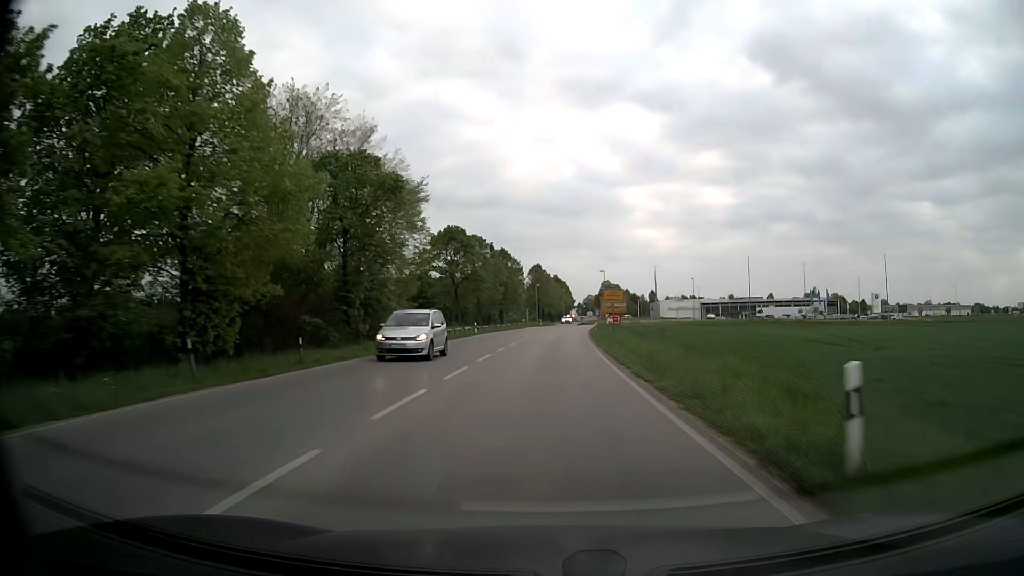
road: secondary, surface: asphalt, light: Day
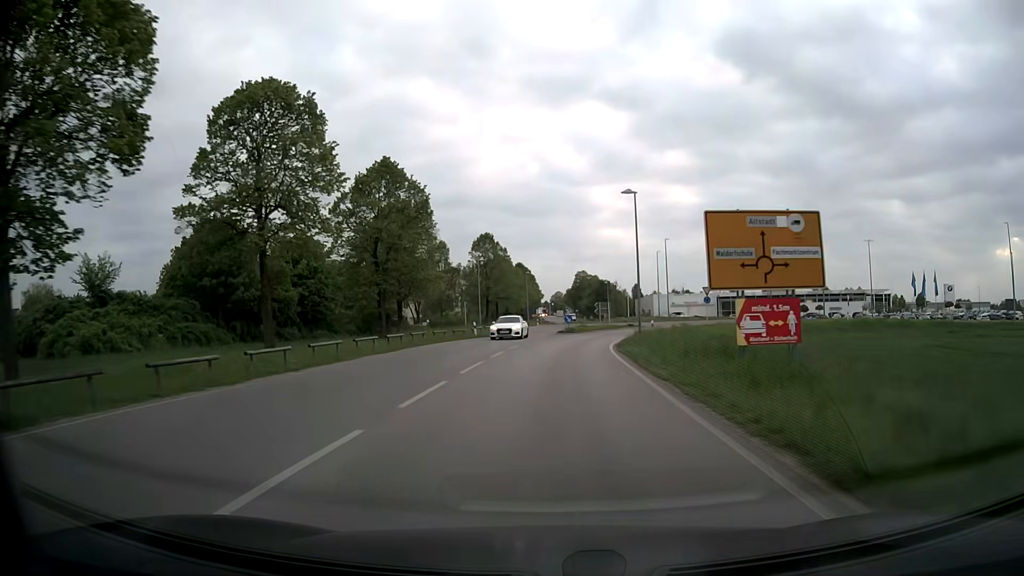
(+1.5, +58.2) m; +3°
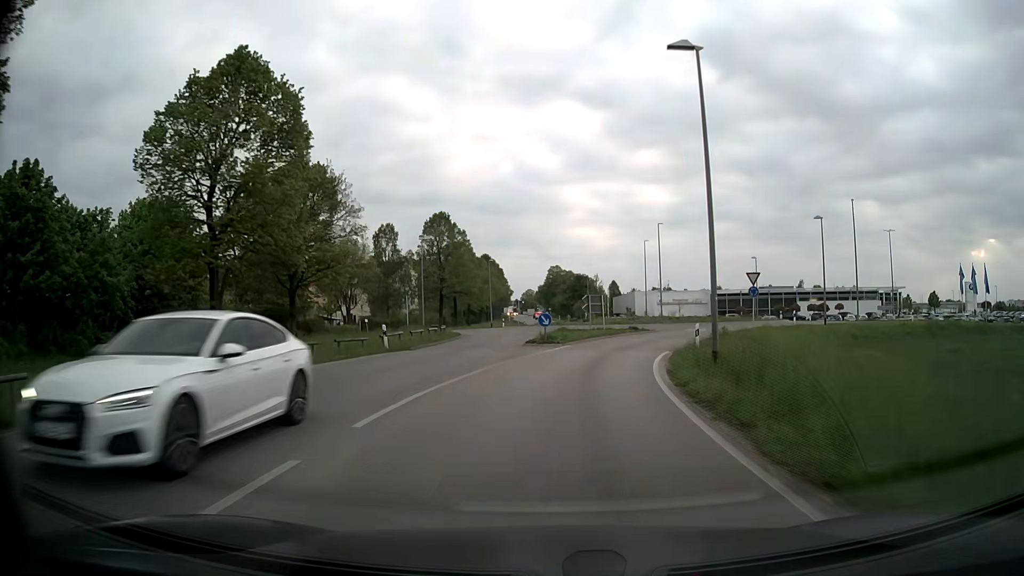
(+0.3, +19.4) m; +2°
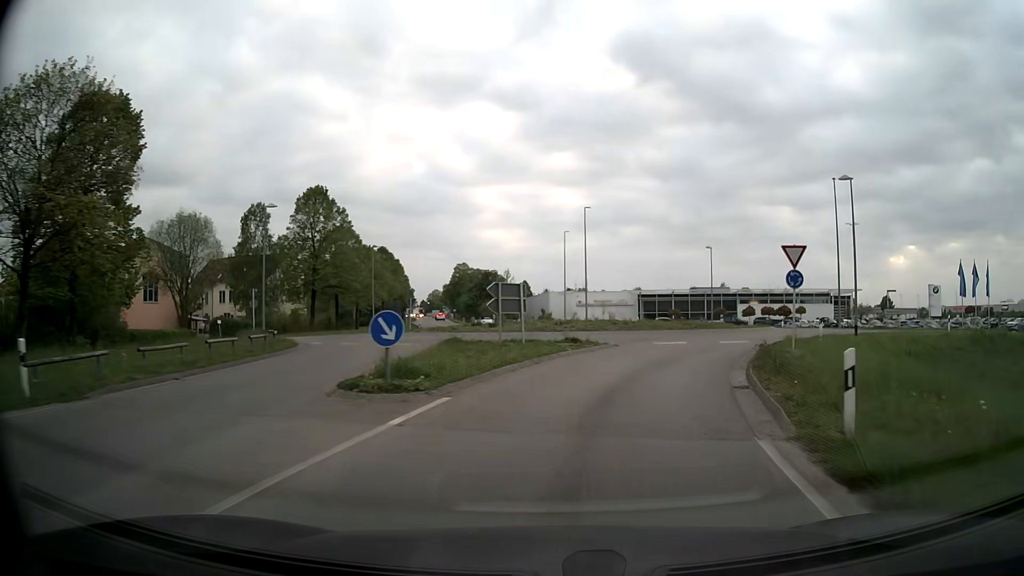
(+0.8, +17.0) m; +7°
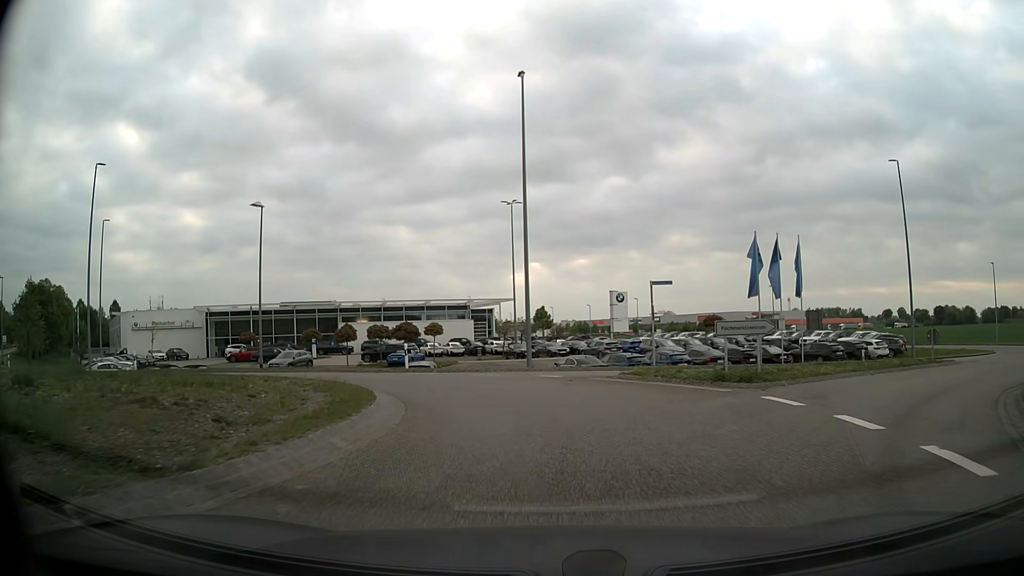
(+10.5, +31.4) m; +34°
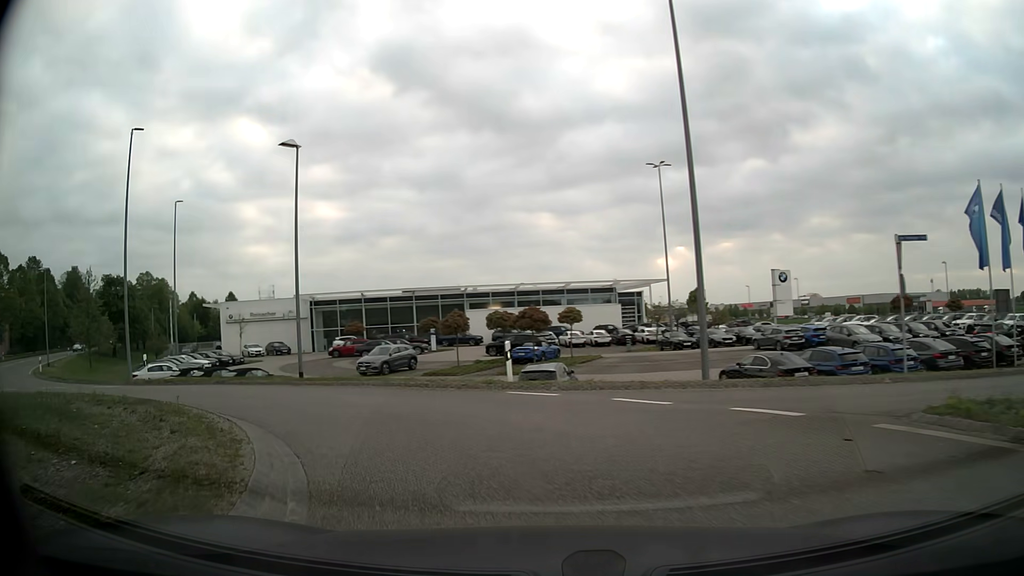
(-0.6, +10.6) m; -11°
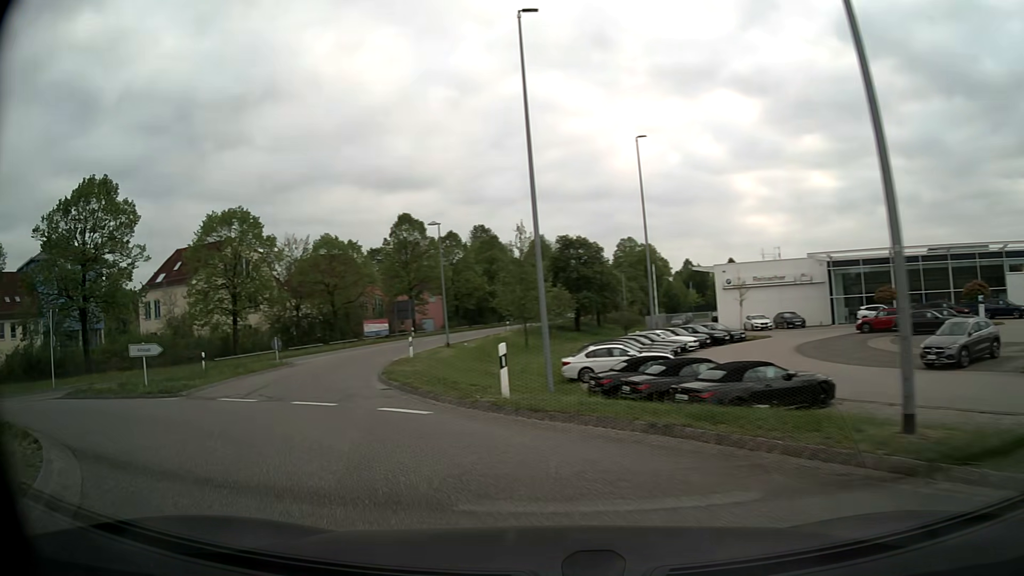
(-5.2, +14.1) m; -42°
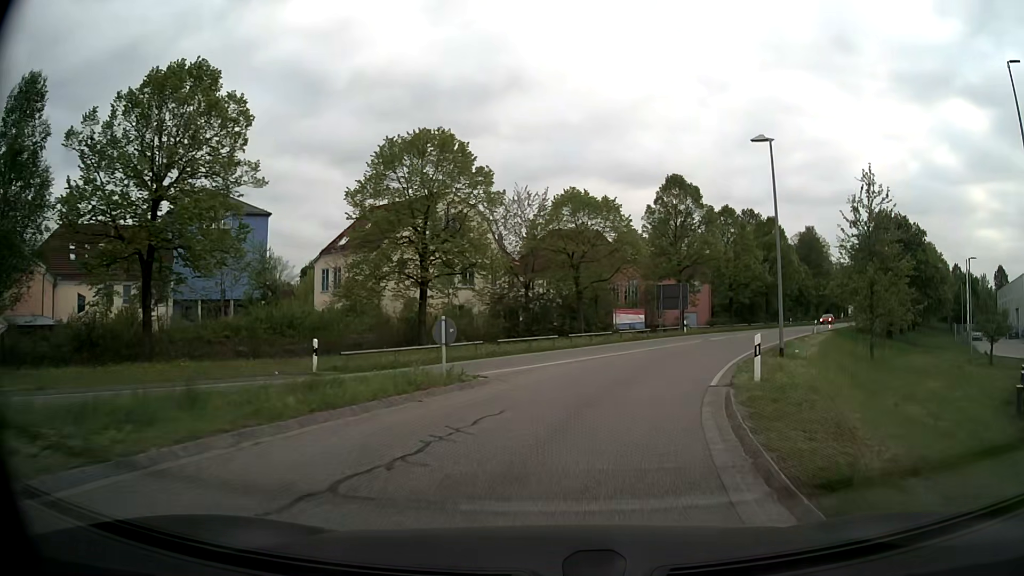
(-5.8, +17.5) m; -24°
(+1, +10) (+3, +20) (+7, +29) (+11, +38) (+16, +46) (+22, +55) (+27, +63) (+33, +72) (+39, +80) (+44, +88) m
